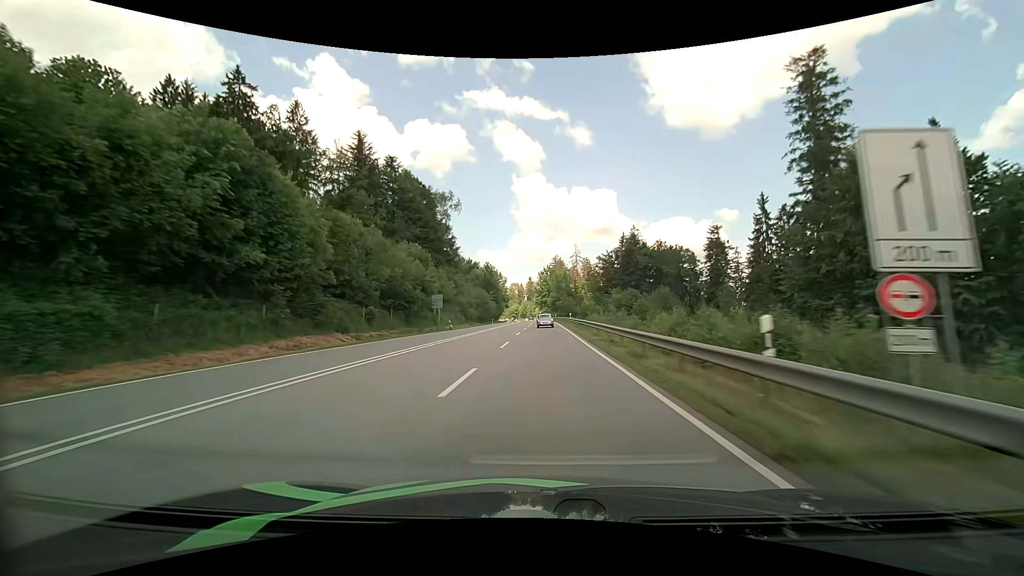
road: primary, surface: asphalt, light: Day
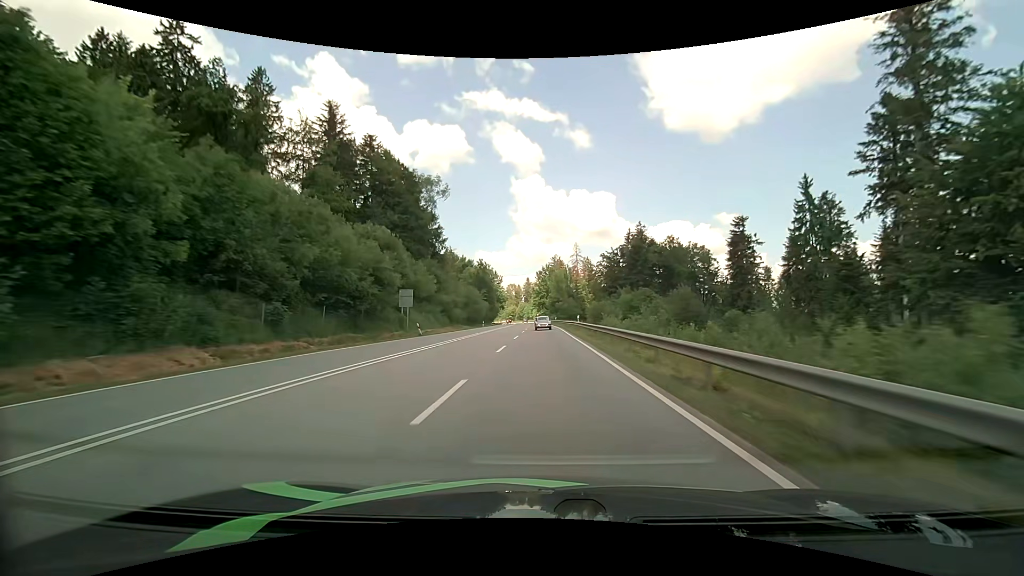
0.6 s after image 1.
(0.0, +13.7) m; 0°
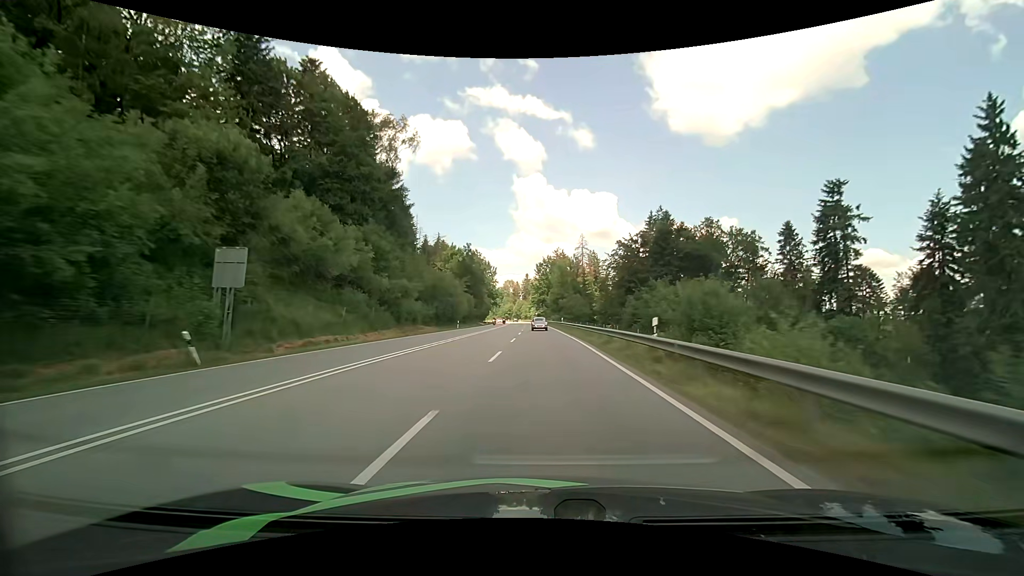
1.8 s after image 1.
(0.0, +27.4) m; 0°
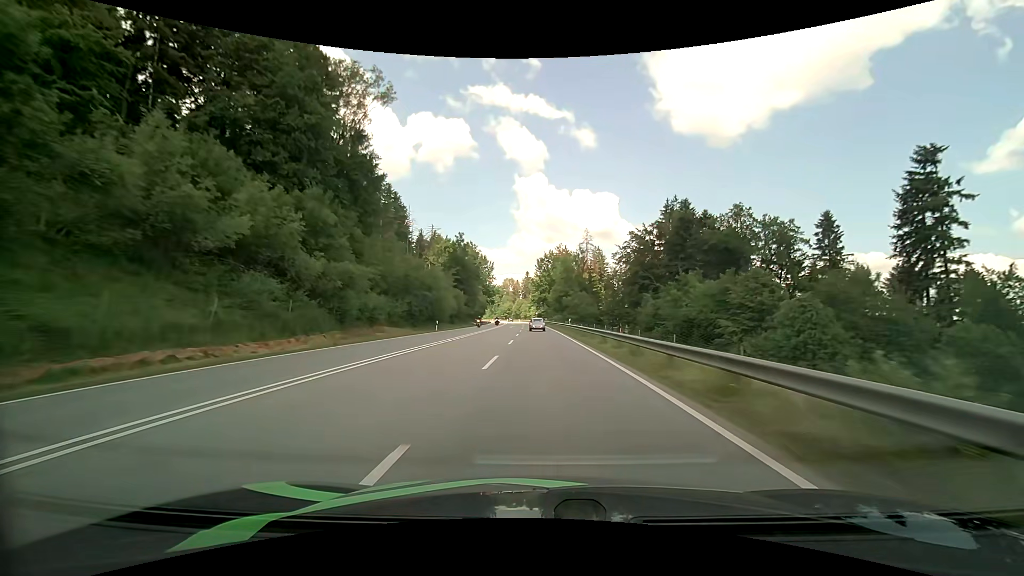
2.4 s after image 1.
(0.0, +13.7) m; 0°
